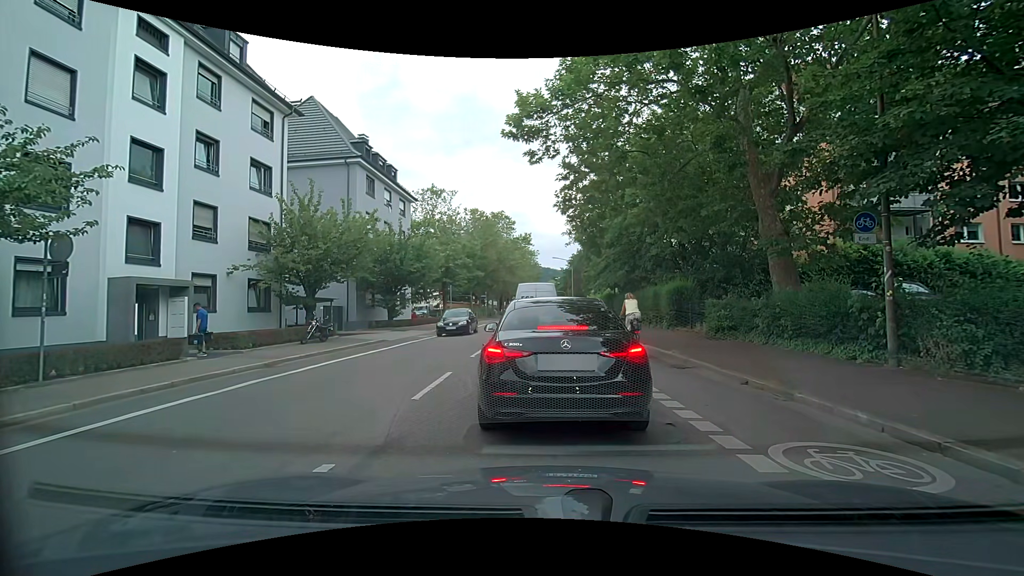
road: secondary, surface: asphalt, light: Day
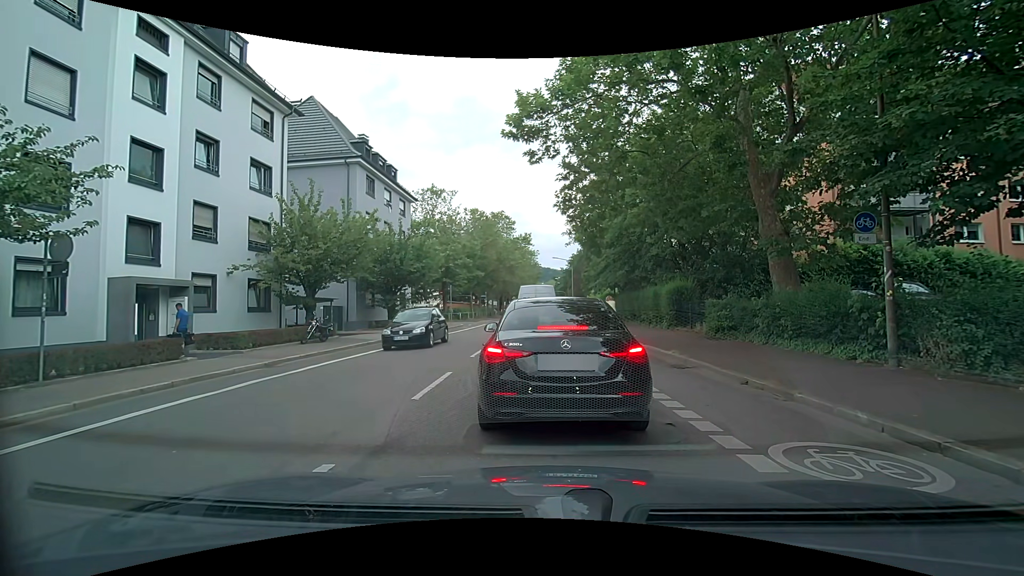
(0.0, 0.0) m; 0°
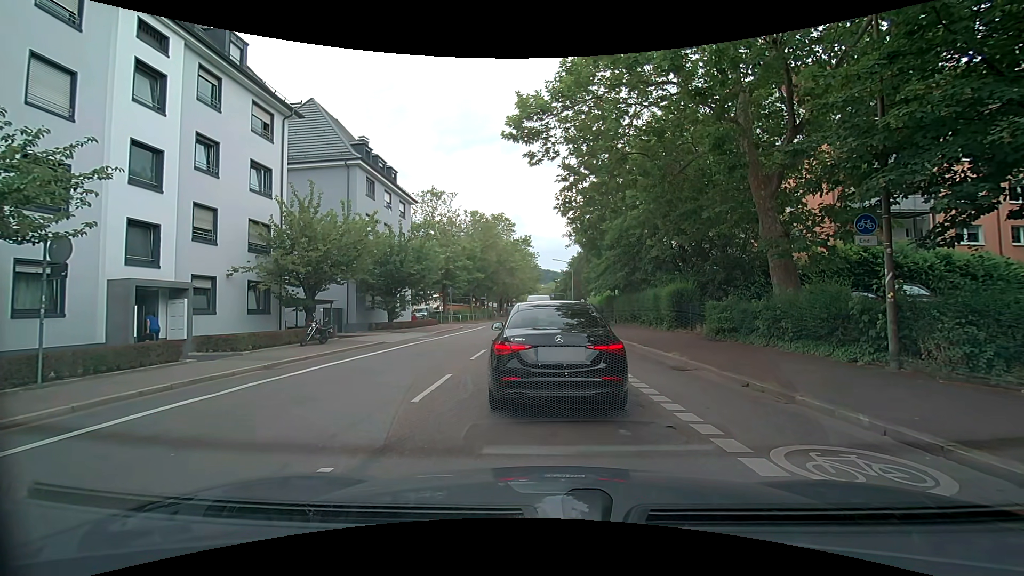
(0.0, 0.0) m; 0°
